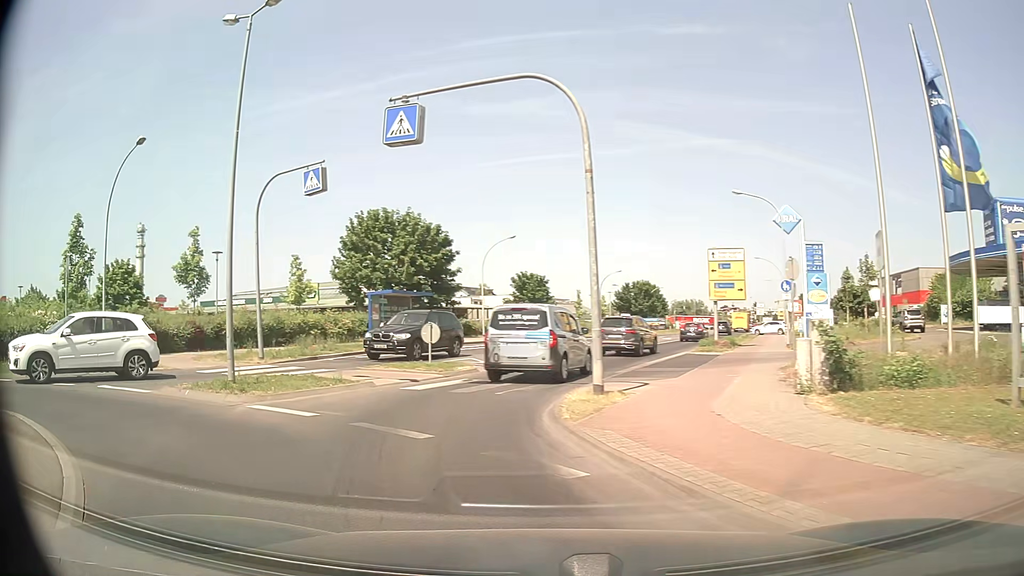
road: tertiary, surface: asphalt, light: Day
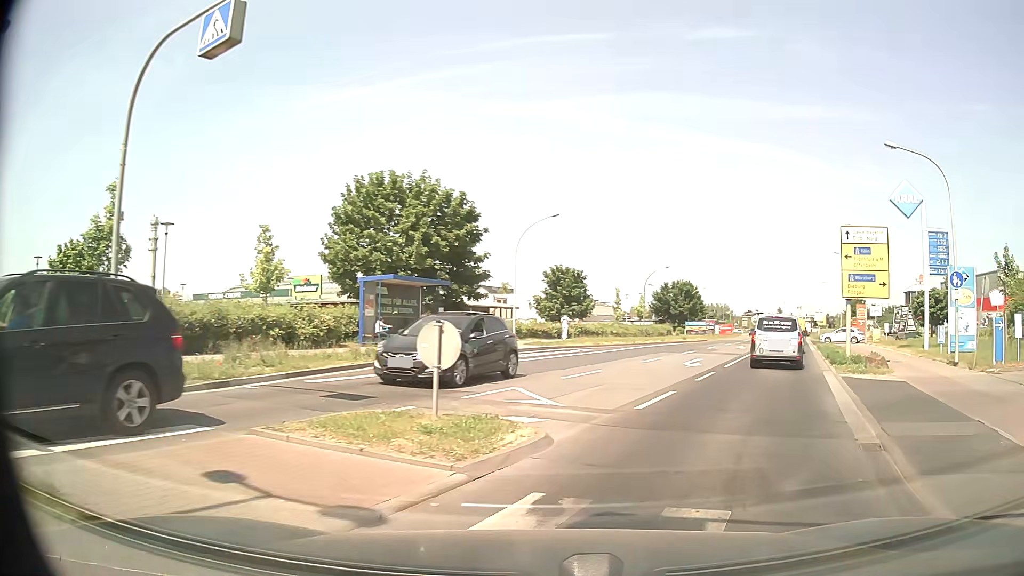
(-1.7, +11.3) m; -2°
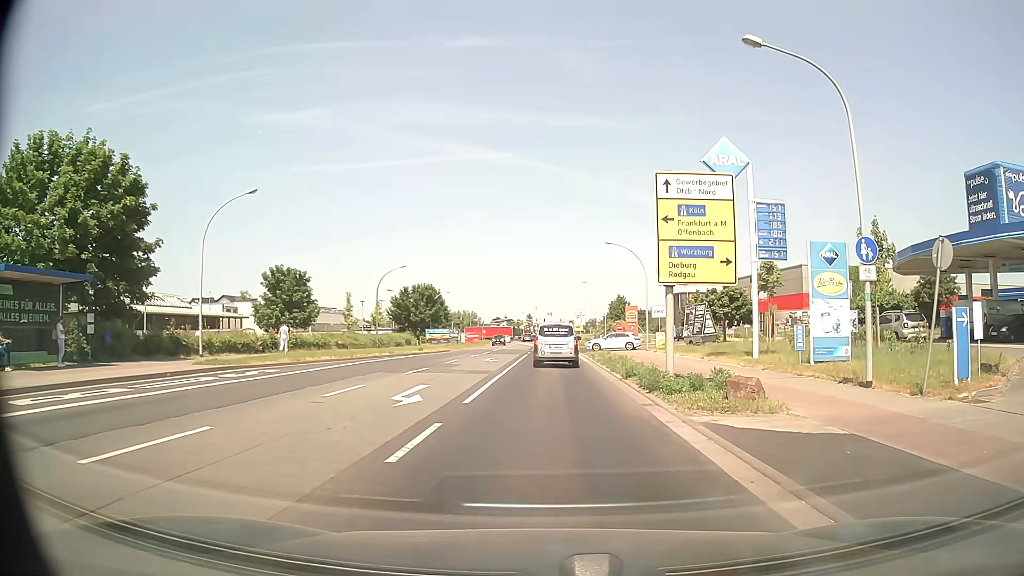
(+2.2, +9.9) m; +21°
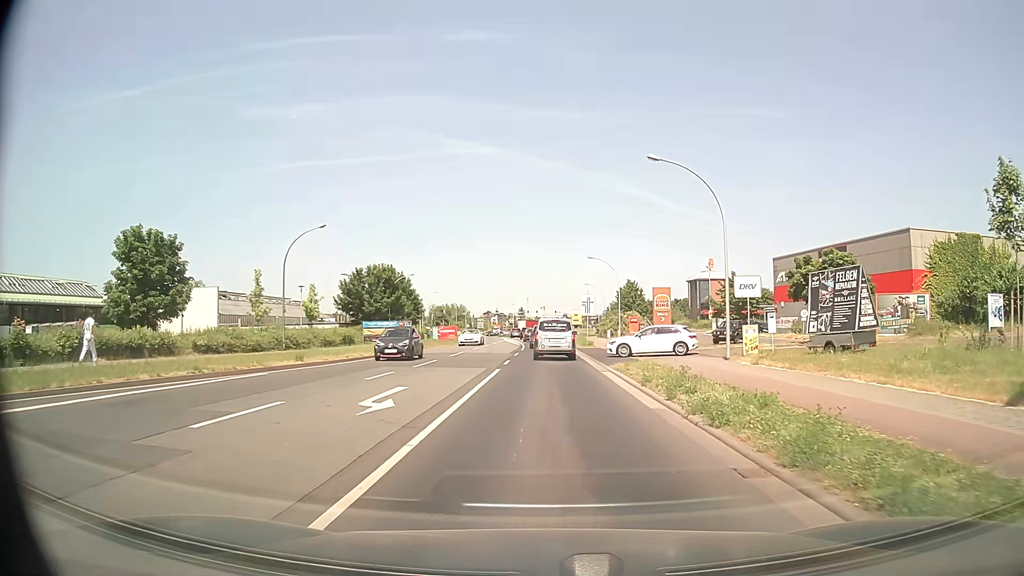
(+0.3, +22.7) m; +1°
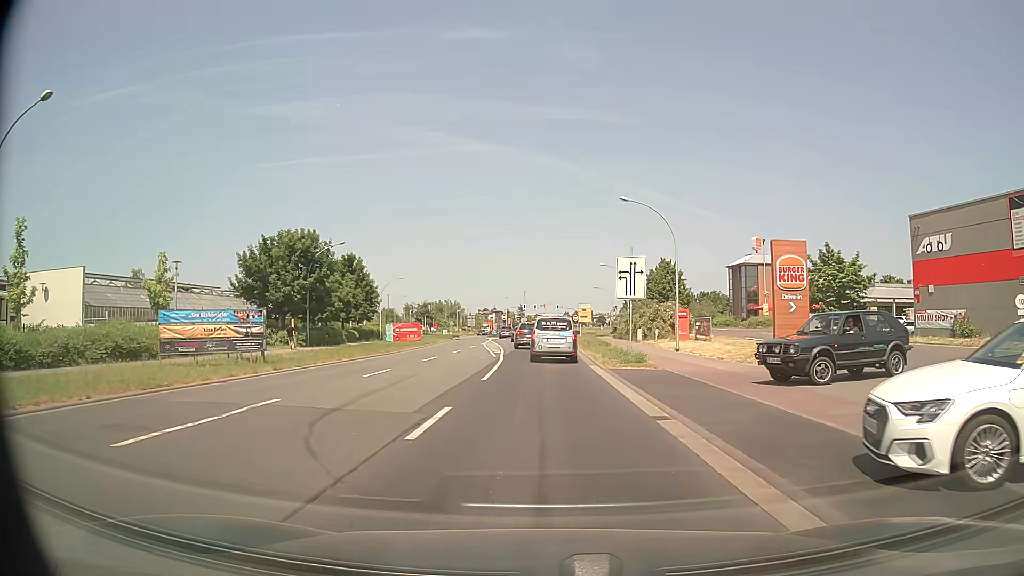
(0.0, +26.9) m; 0°
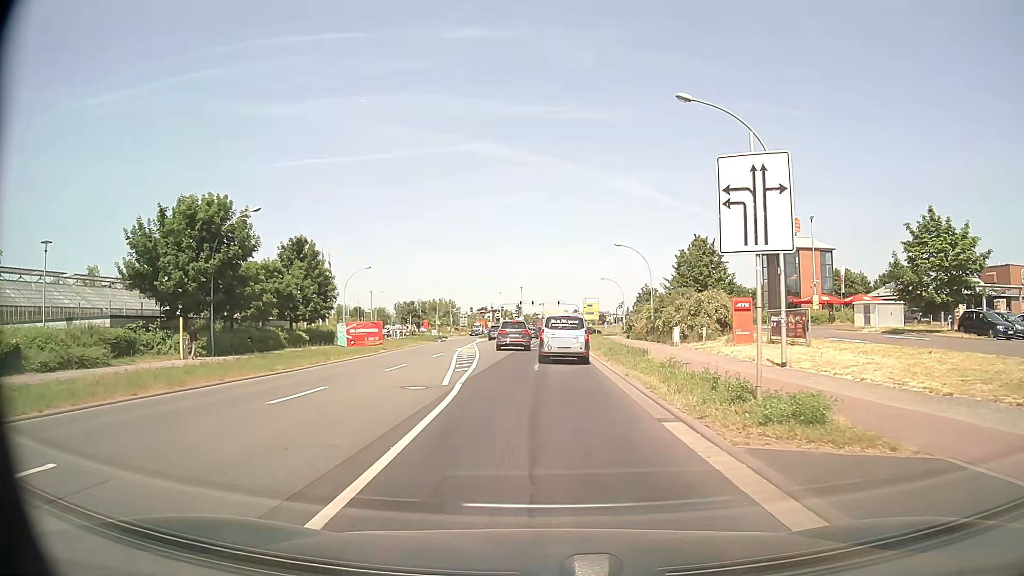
(-0.1, +15.3) m; 0°
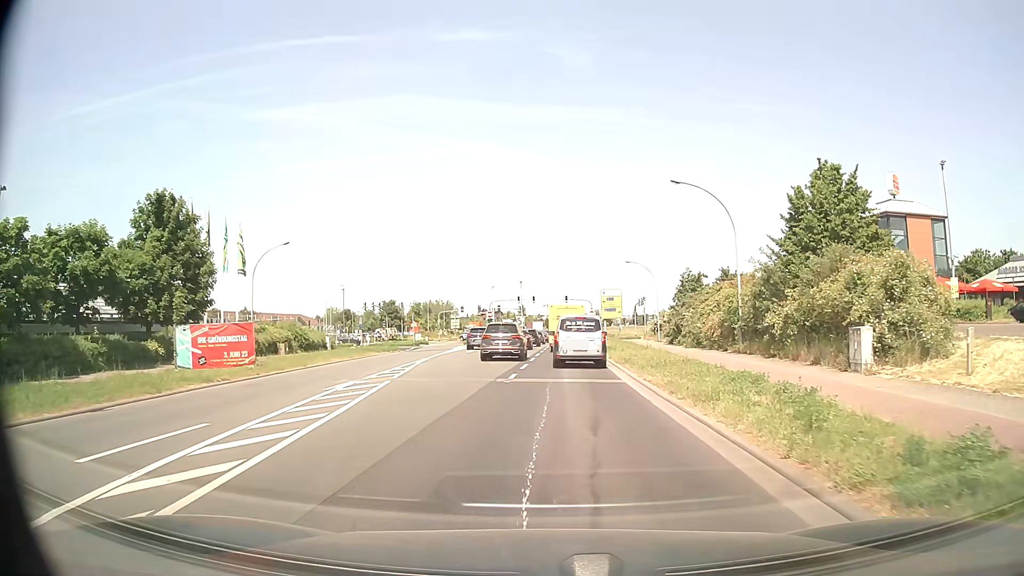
(+0.1, +23.3) m; 0°
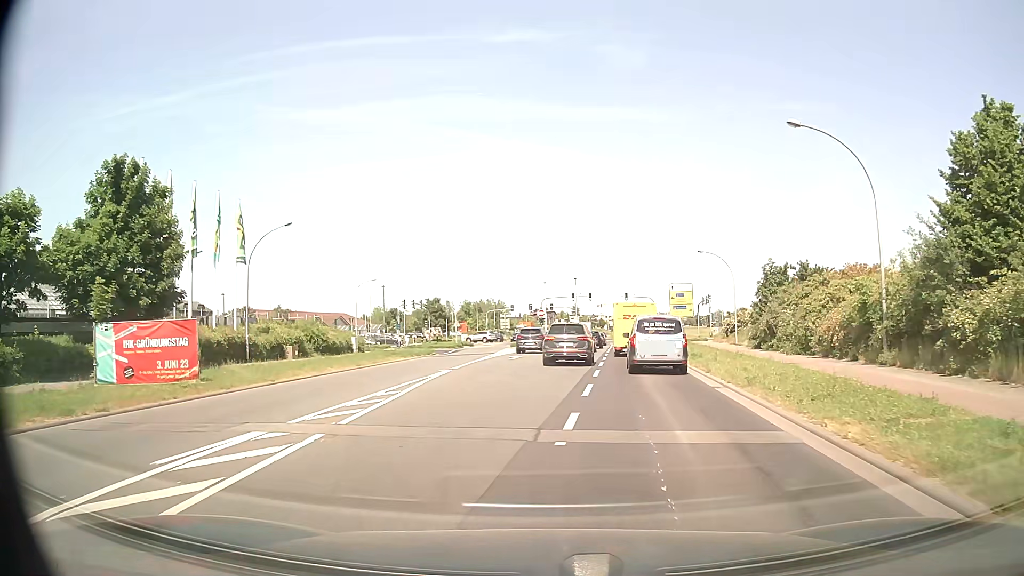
(-0.4, +9.0) m; -5°
